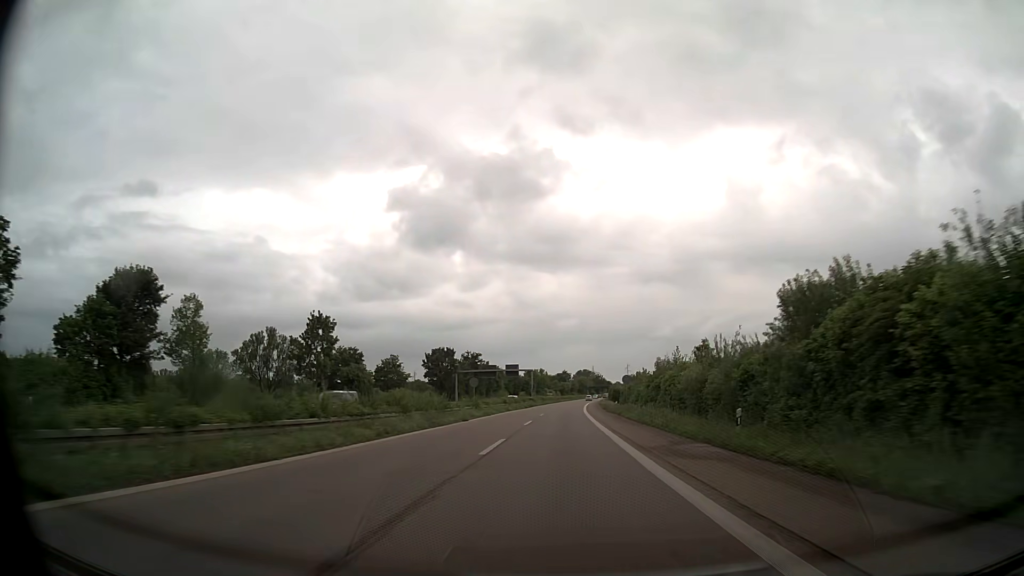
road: trunk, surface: asphalt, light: Day
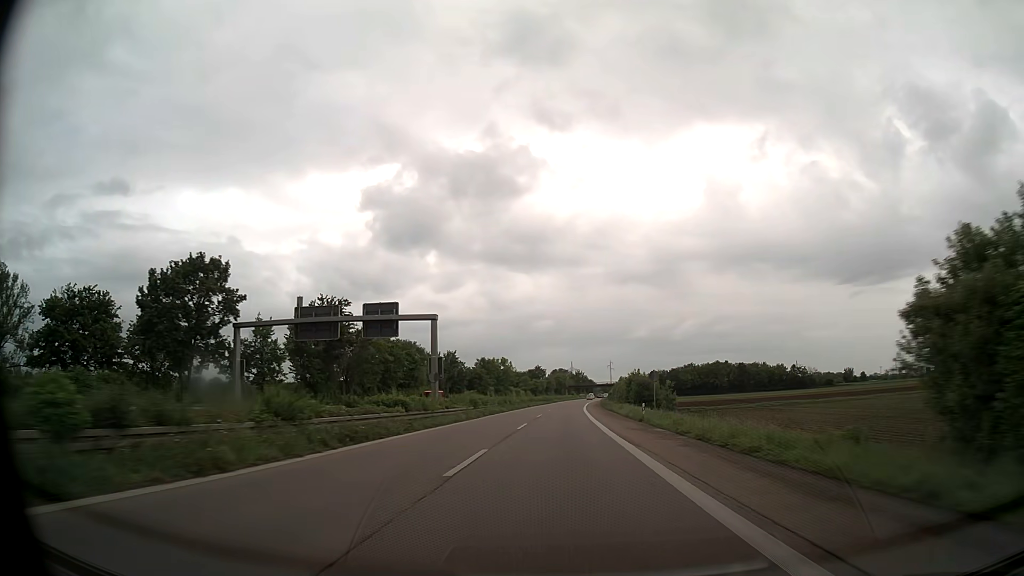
(+1.6, +77.3) m; +2°
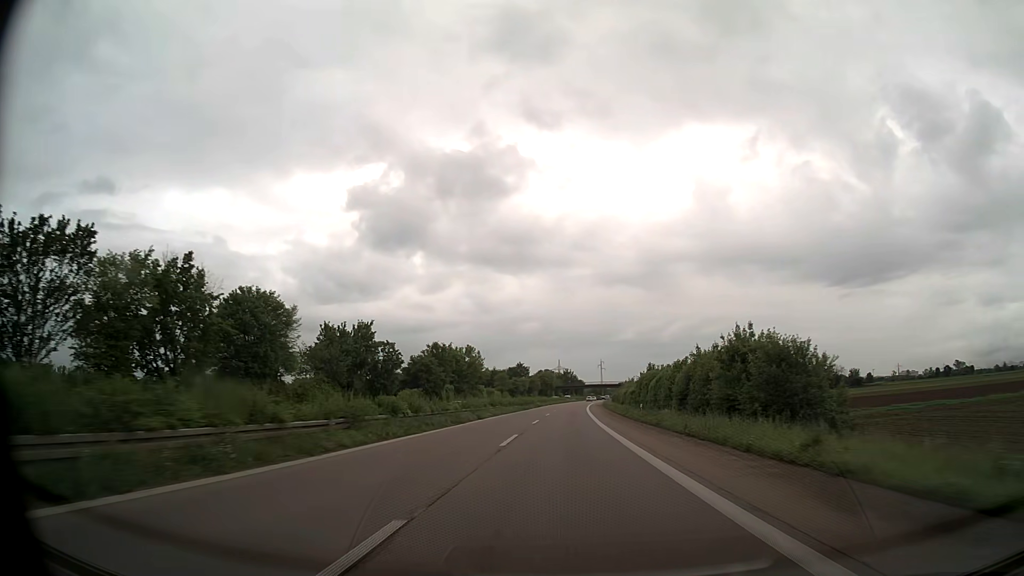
(+0.5, +46.4) m; +1°
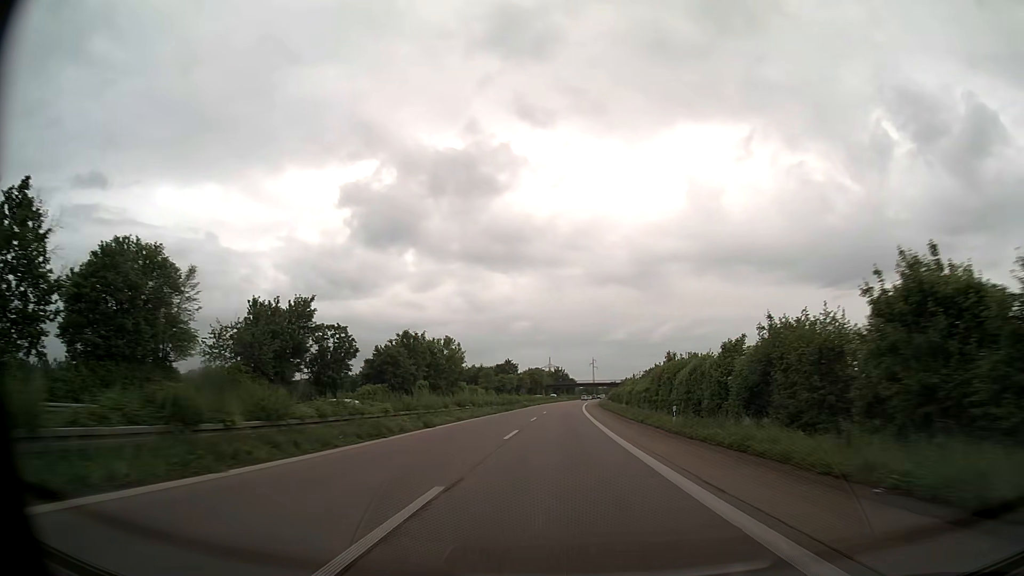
(+0.1, +15.5) m; +1°
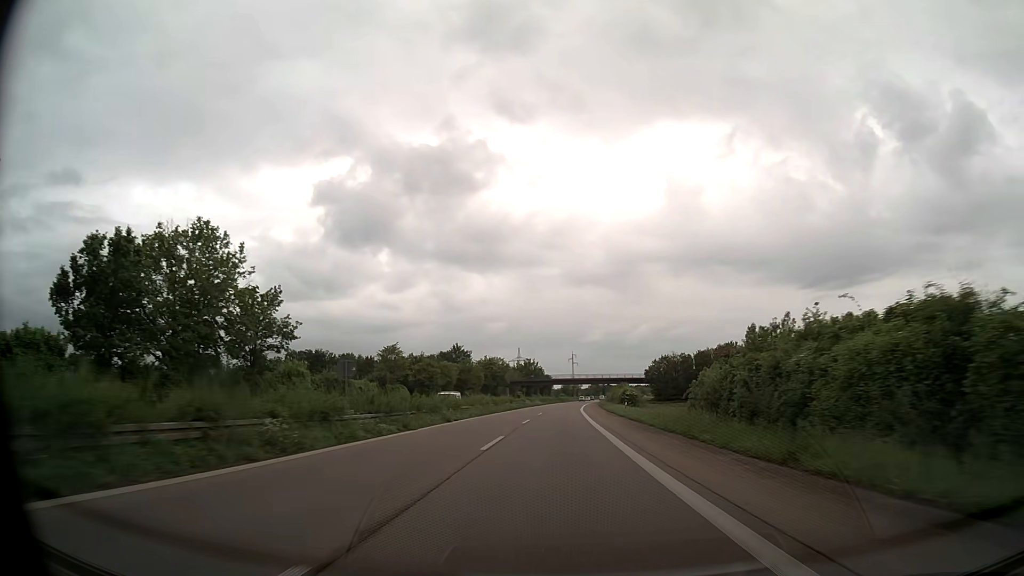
(+1.7, +77.3) m; +2°
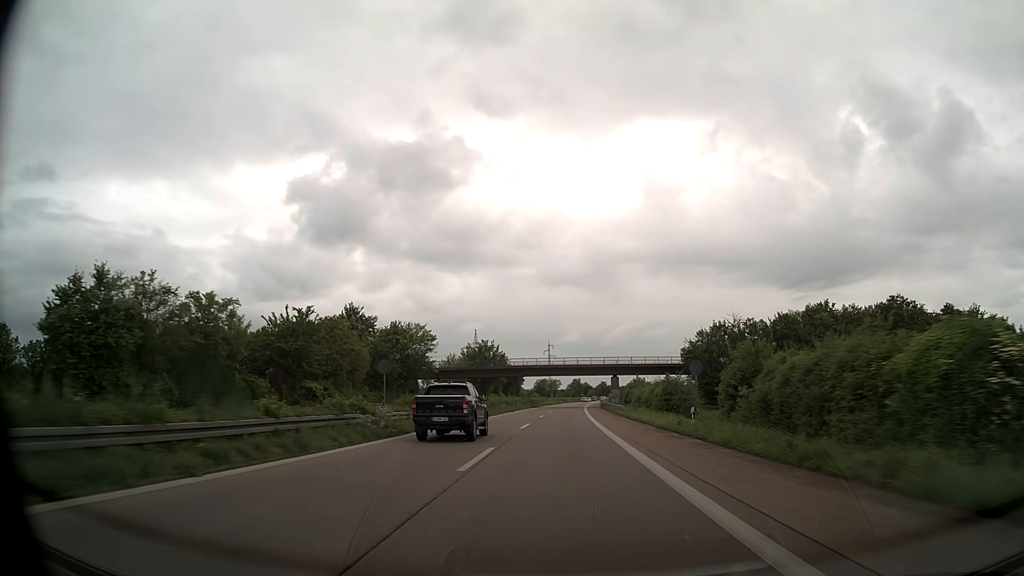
(+1.2, +77.3) m; +2°
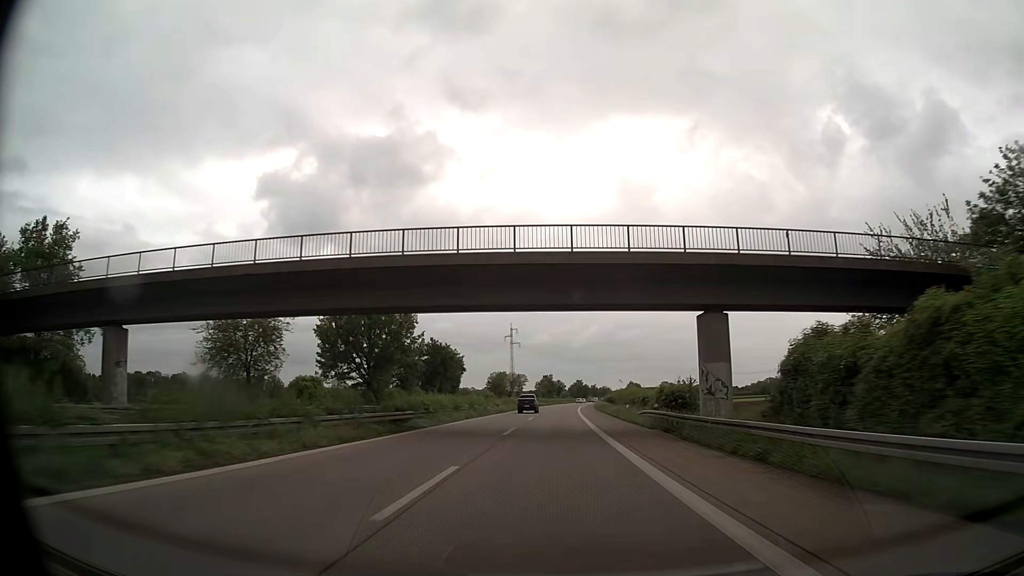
(+1.7, +77.3) m; +3°
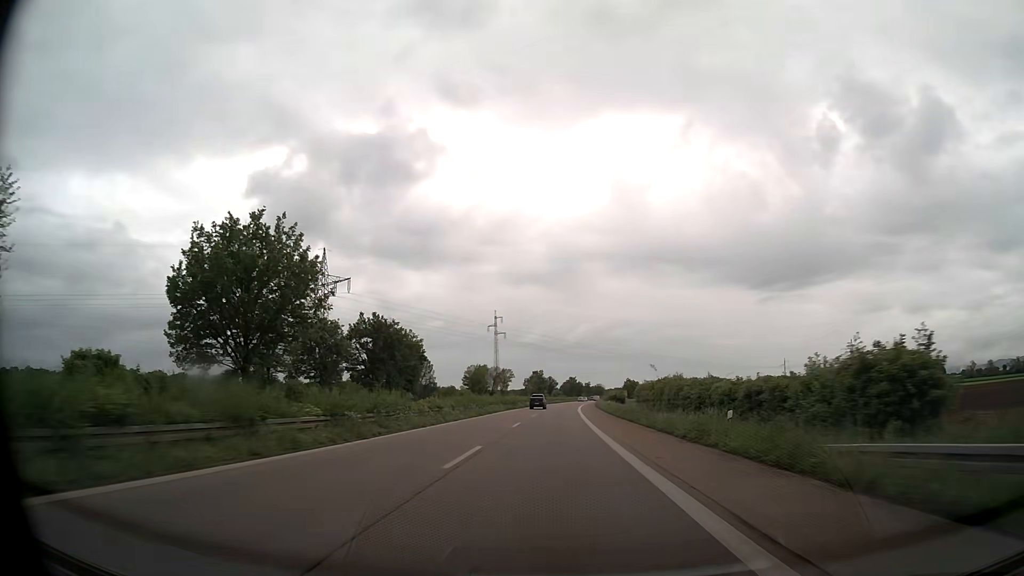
(+0.2, +30.9) m; 0°
(0, +10) (0, +20) (0, +30) (+1, +40) (+1, +50) (+1, +60) (+2, +70) (+2, +80) (+3, +90) (+3, +100) m
